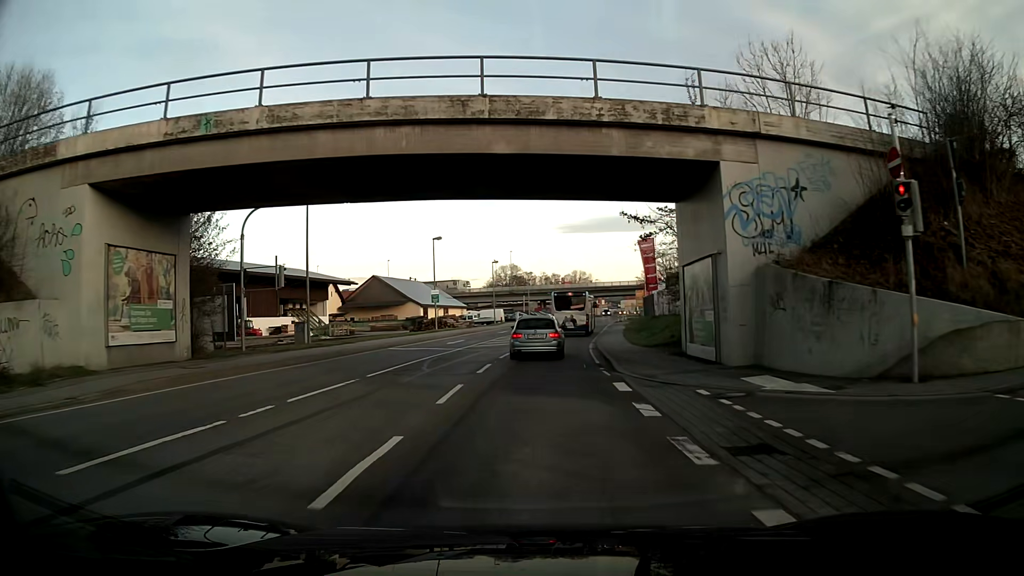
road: primary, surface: asphalt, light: Day
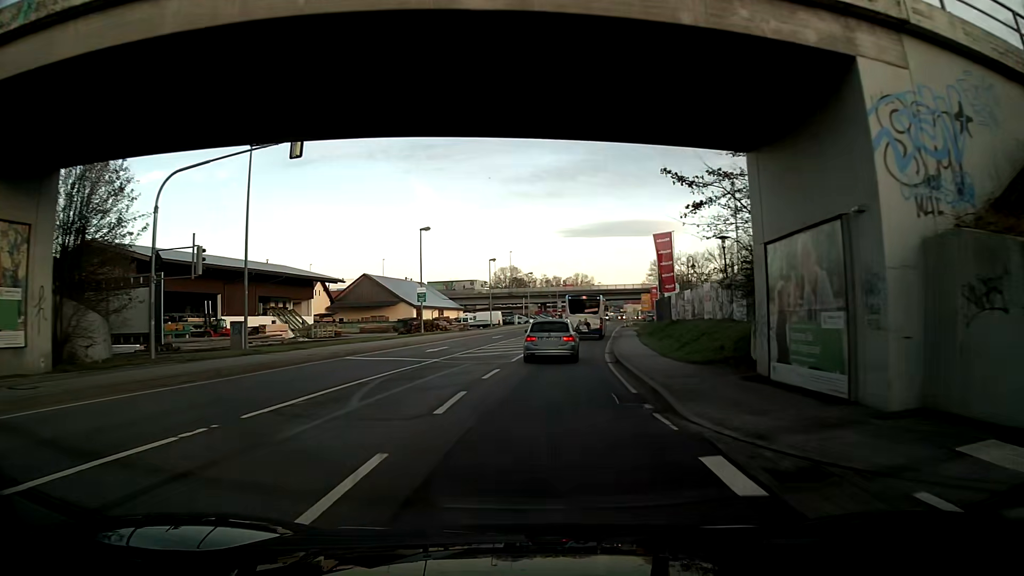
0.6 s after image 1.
(0.0, +7.2) m; +1°
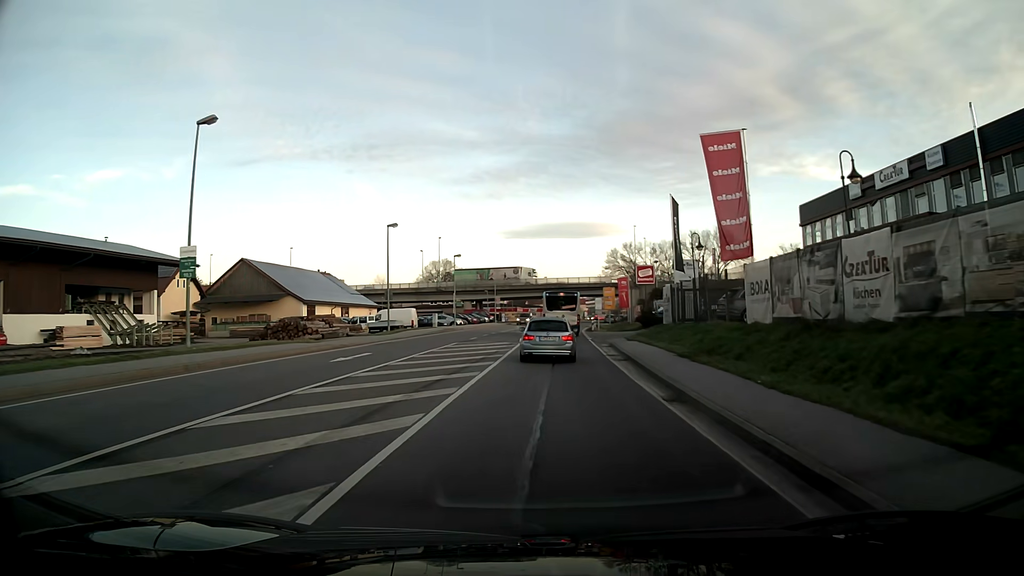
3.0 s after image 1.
(+1.2, +29.0) m; +5°
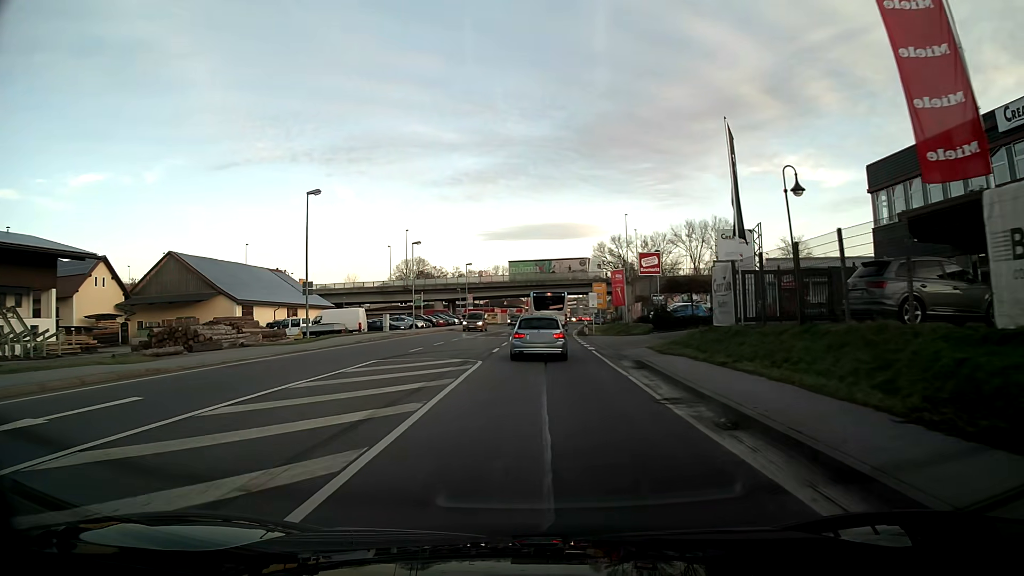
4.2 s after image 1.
(+0.2, +14.4) m; +1°
